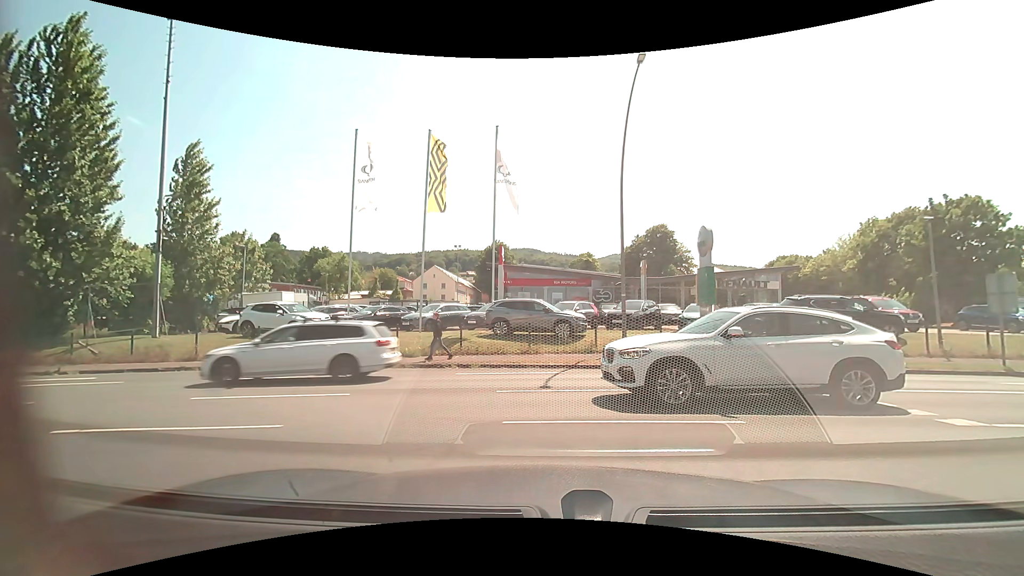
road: residential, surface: asphalt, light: Day
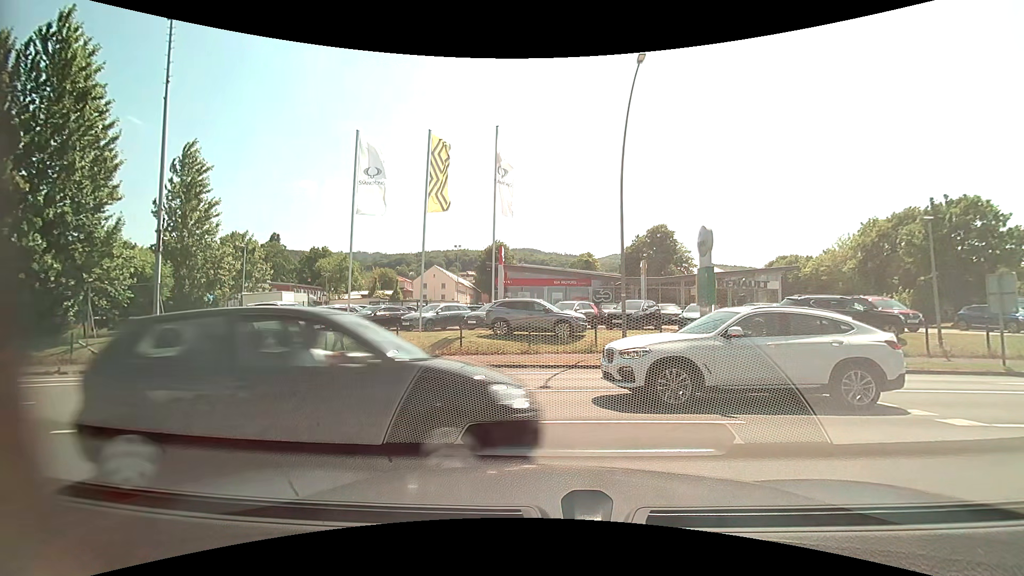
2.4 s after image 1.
(0.0, 0.0) m; 0°
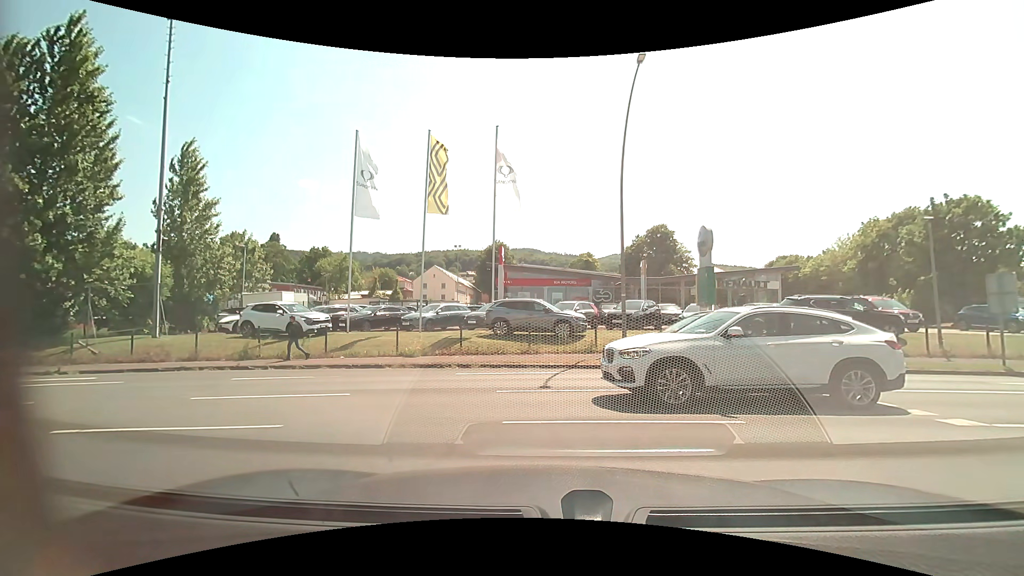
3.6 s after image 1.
(0.0, 0.0) m; 0°
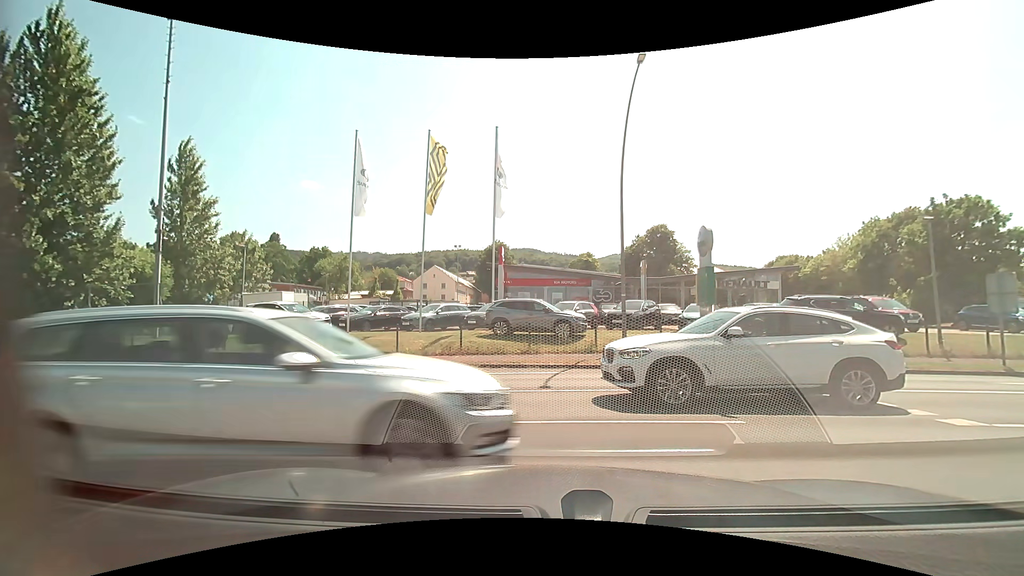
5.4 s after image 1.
(0.0, 0.0) m; 0°
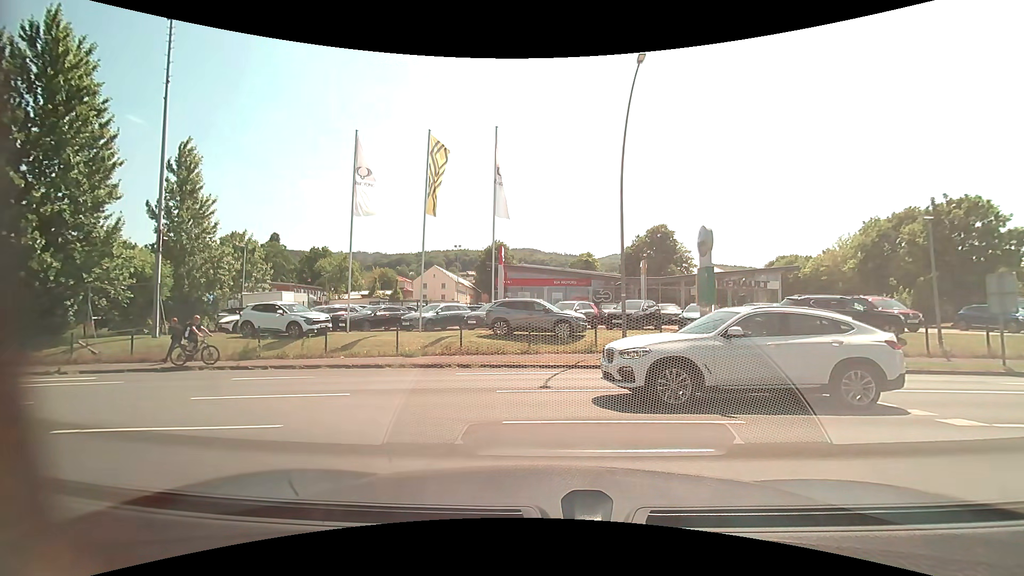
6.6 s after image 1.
(0.0, 0.0) m; 0°
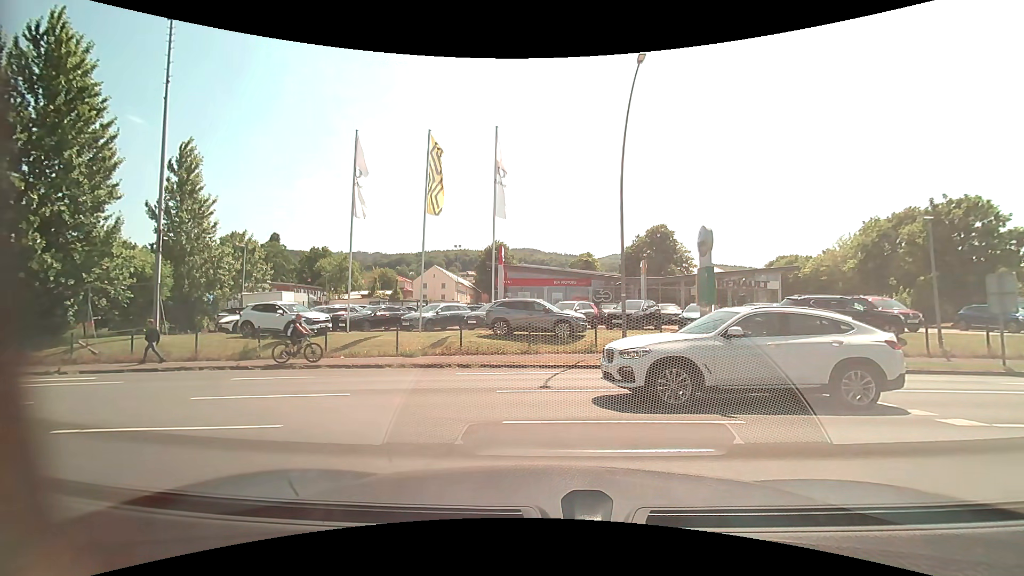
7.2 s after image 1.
(0.0, 0.0) m; 0°
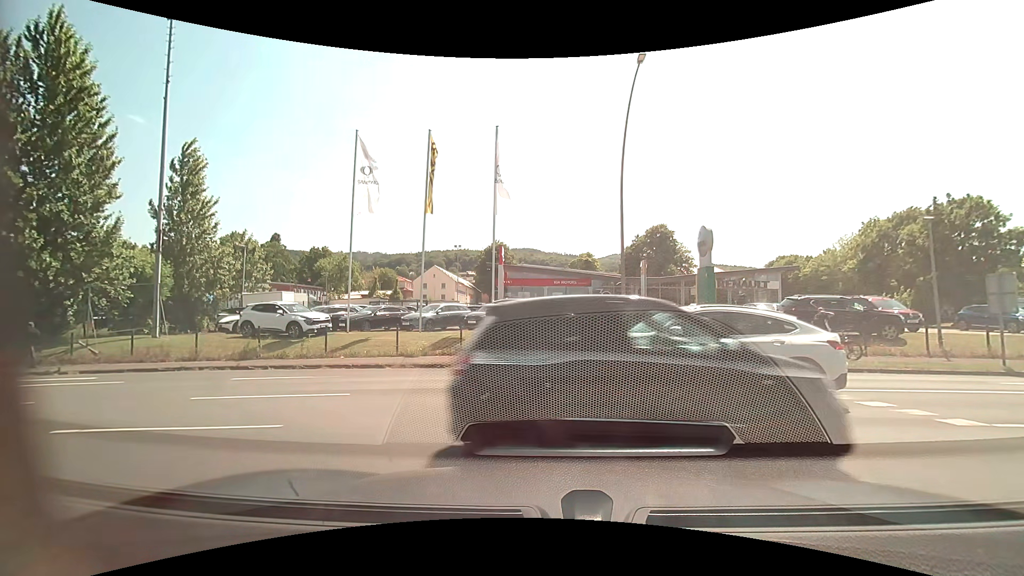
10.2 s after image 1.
(0.0, 0.0) m; 0°
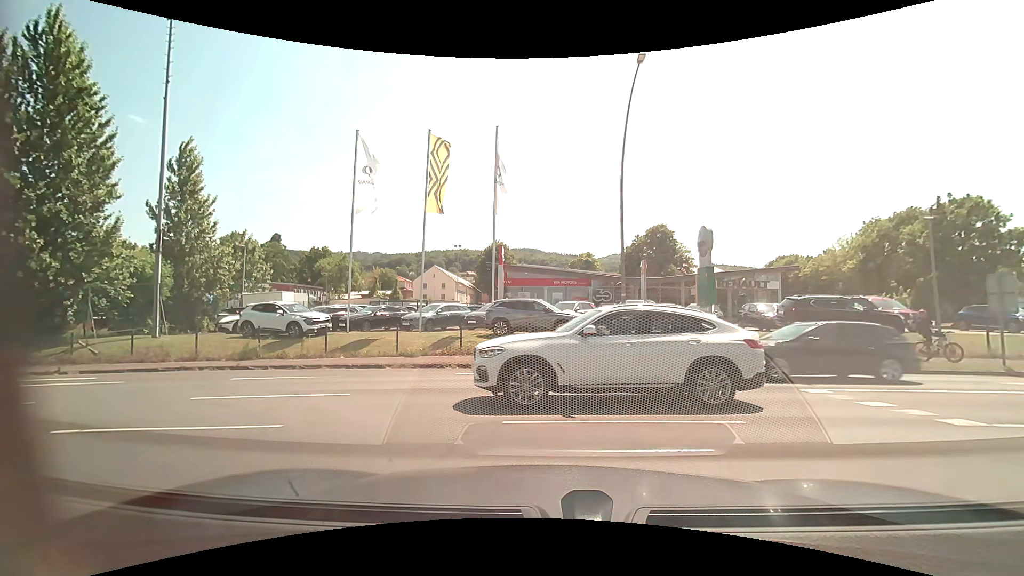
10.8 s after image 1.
(0.0, 0.0) m; 0°
(-3, +9) (-12, +14) (-21, +15) (-31, +15) (-41, +14) (-51, +14) (-61, +13) (-71, +17) (-74, +26) (-75, +36) m
